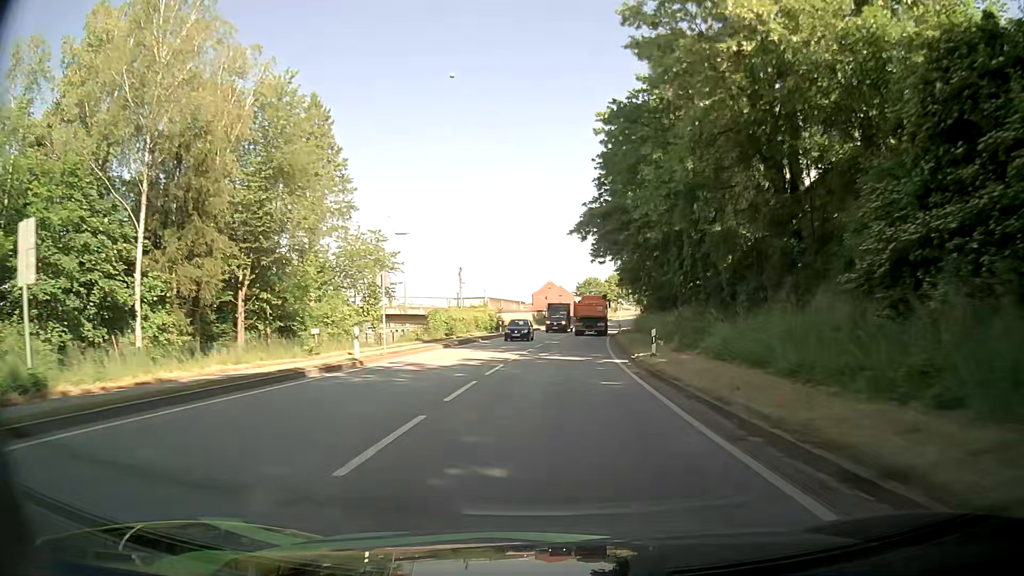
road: primary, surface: asphalt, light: Day
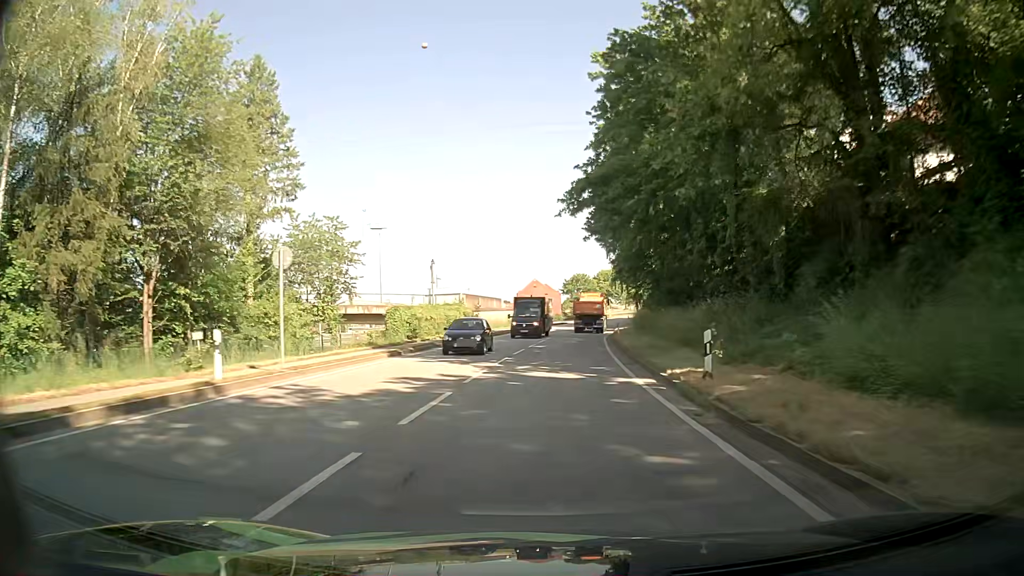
(+0.2, +9.0) m; +2°
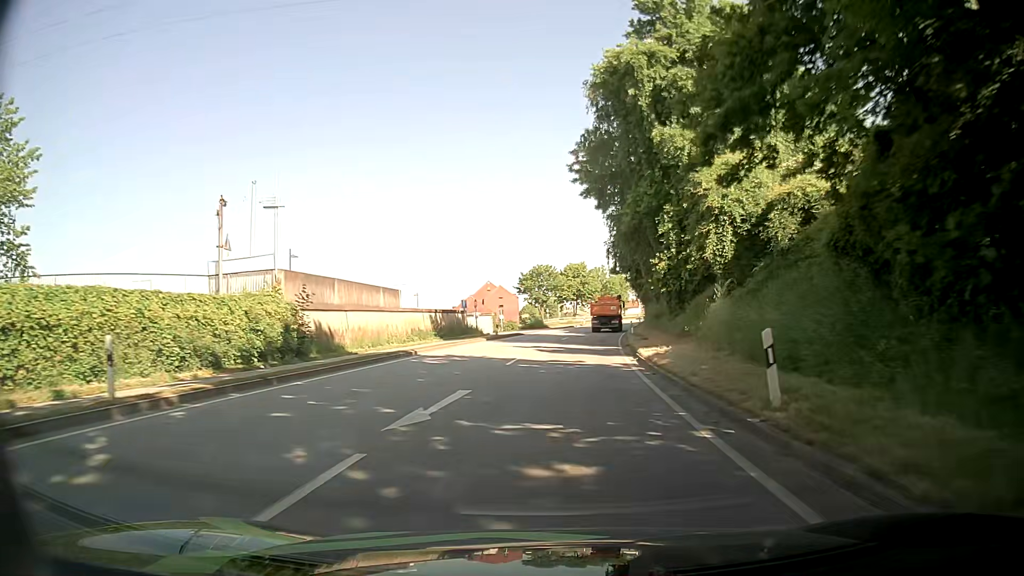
(+0.9, +36.2) m; +3°
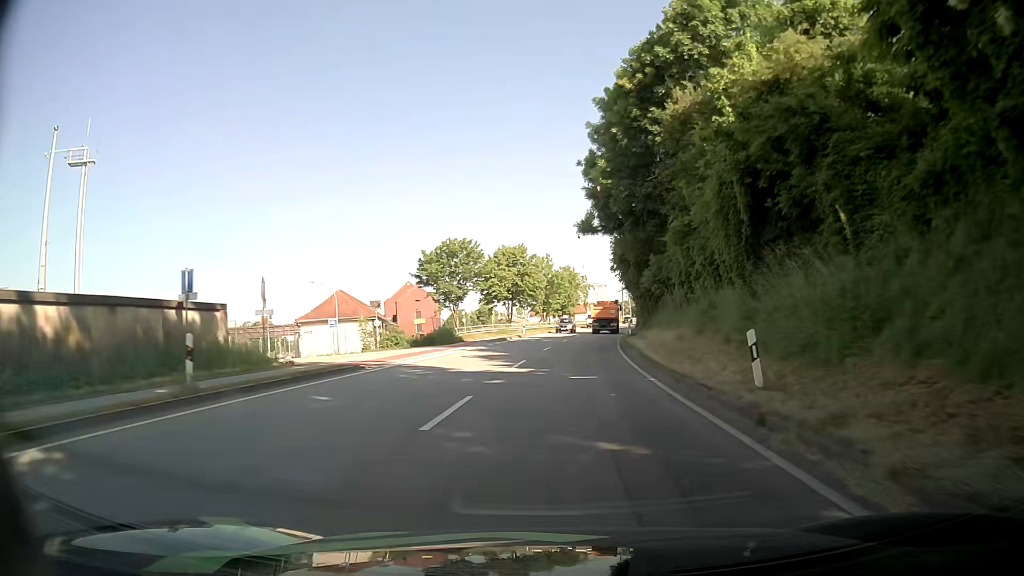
(+1.3, +36.5) m; +5°
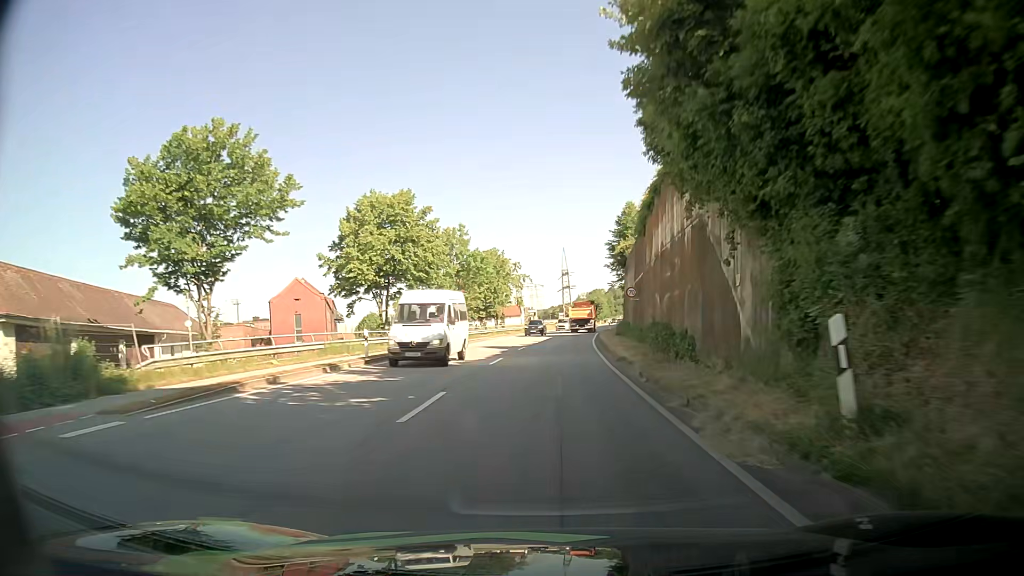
(+2.1, +36.4) m; +5°
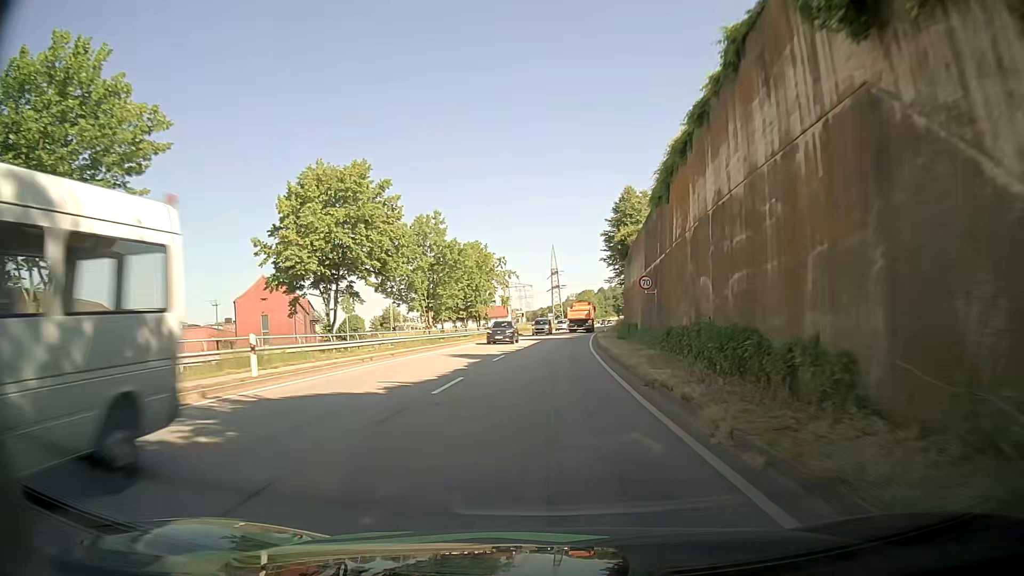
(+0.2, +9.1) m; +2°
(0, +10) (0, +20) (0, +30) (+1, +40) (+1, +50) (+2, +60) (+3, +70) (+4, +80) (+5, +90) (+6, +100) m
